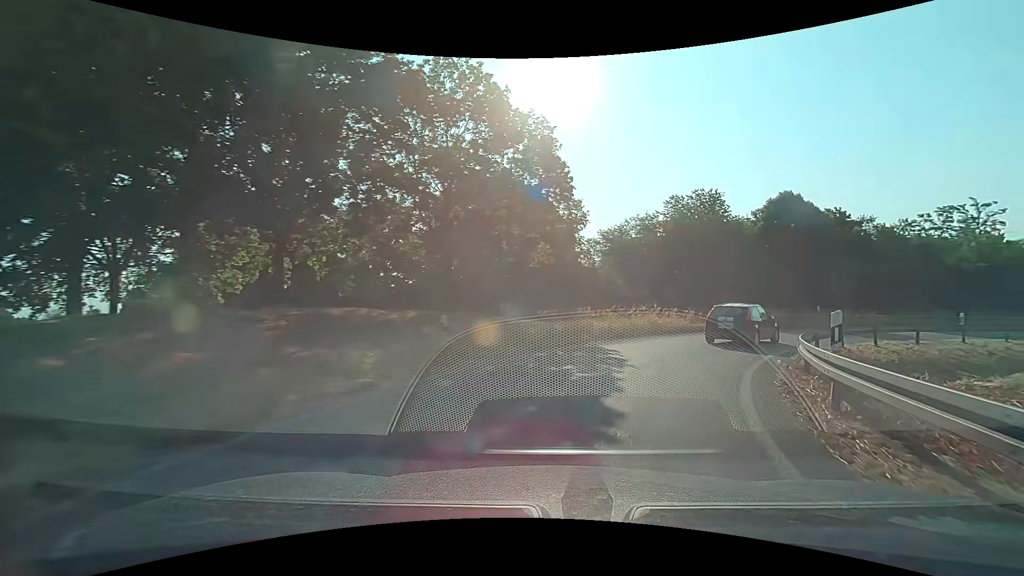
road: trunk_link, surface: asphalt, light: Day
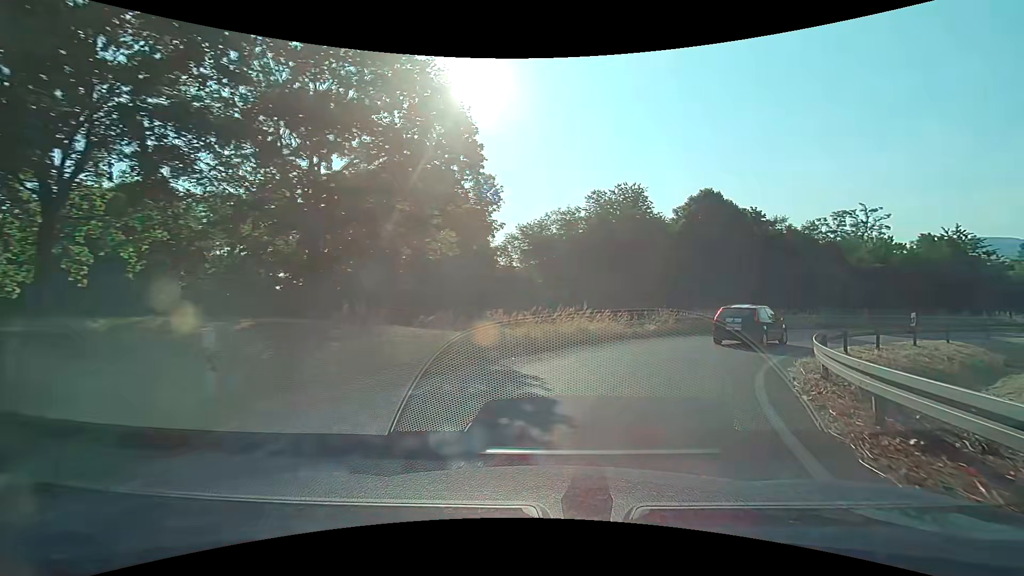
(+0.4, +5.4) m; +9°
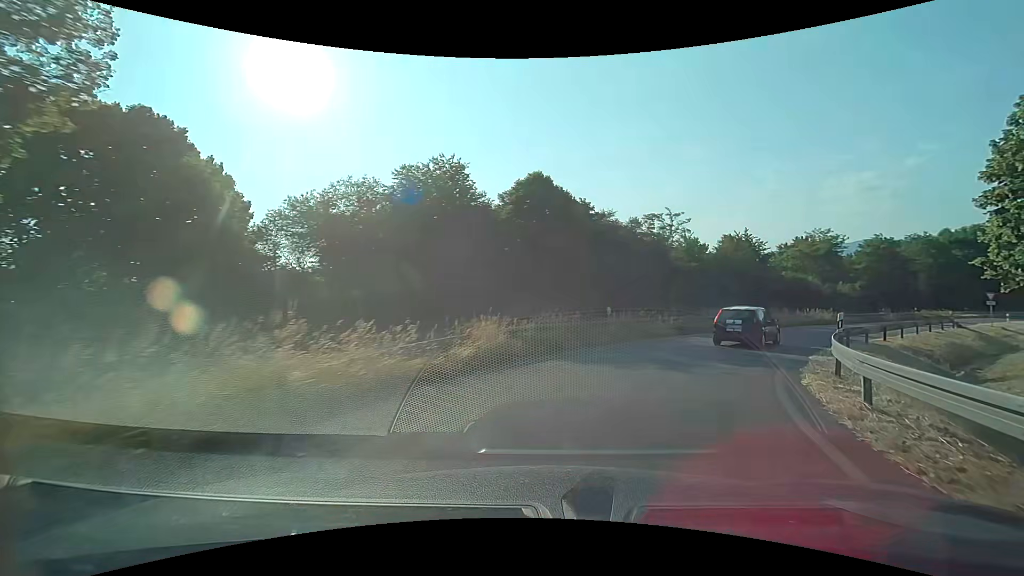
(+1.8, +11.1) m; +19°
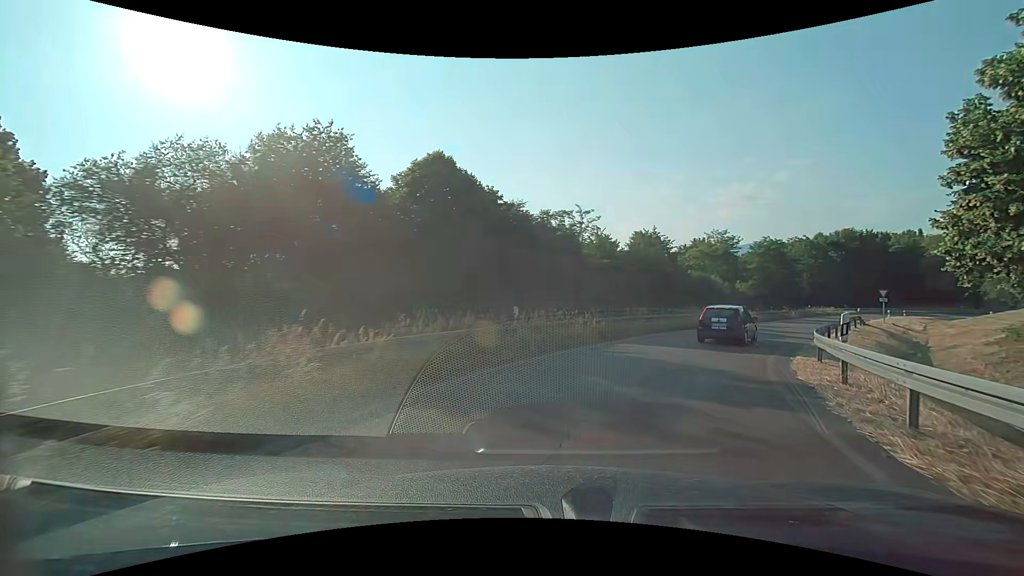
(+0.6, +5.8) m; +10°
